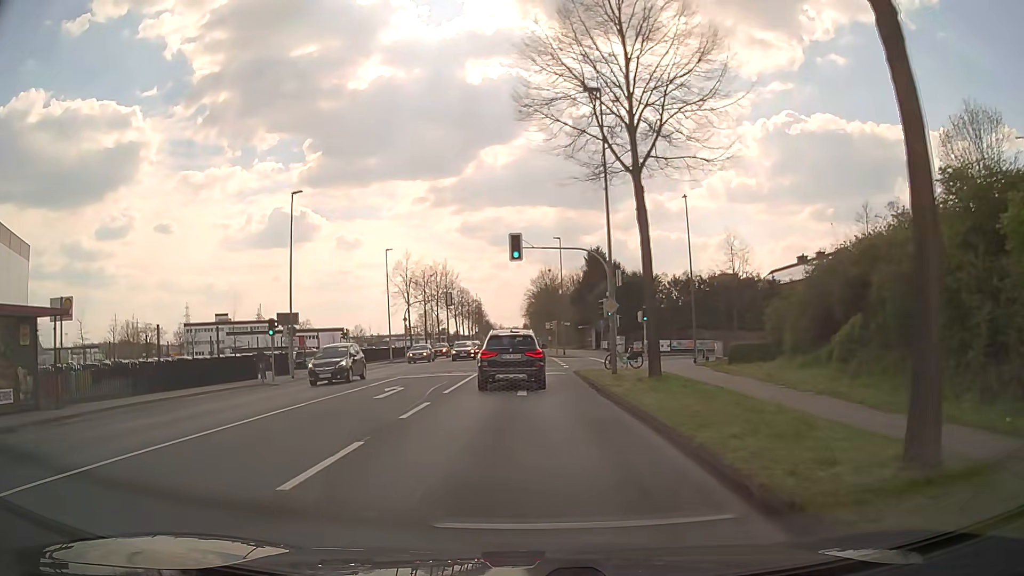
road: secondary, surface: asphalt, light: Day
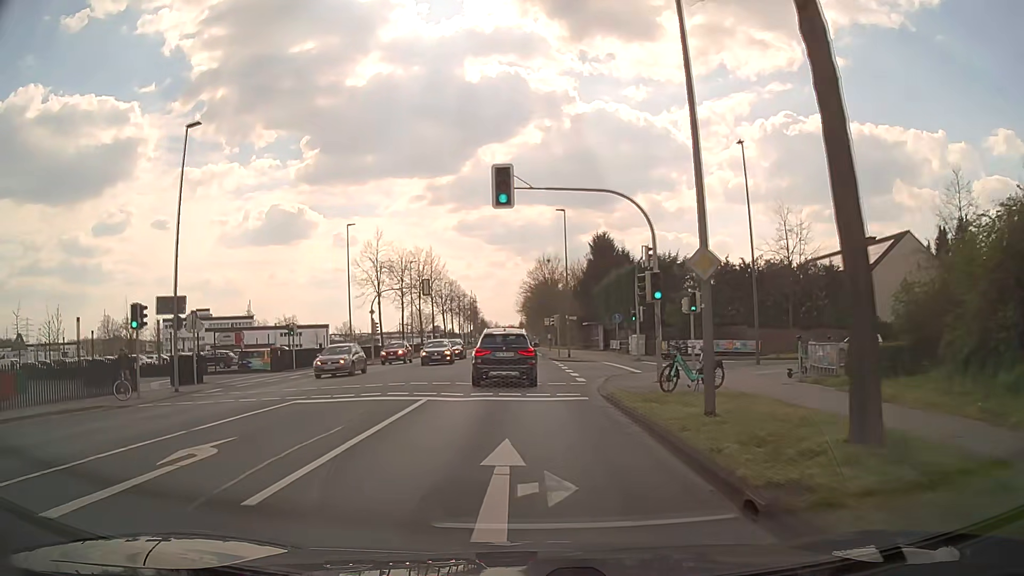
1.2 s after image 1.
(+0.1, +12.8) m; +1°
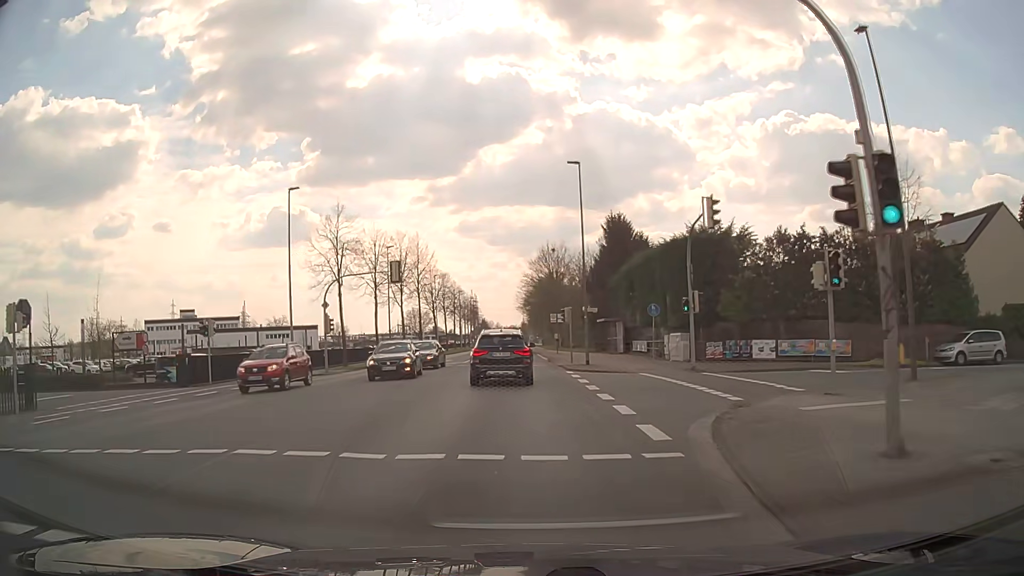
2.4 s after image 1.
(0.0, +13.2) m; -1°
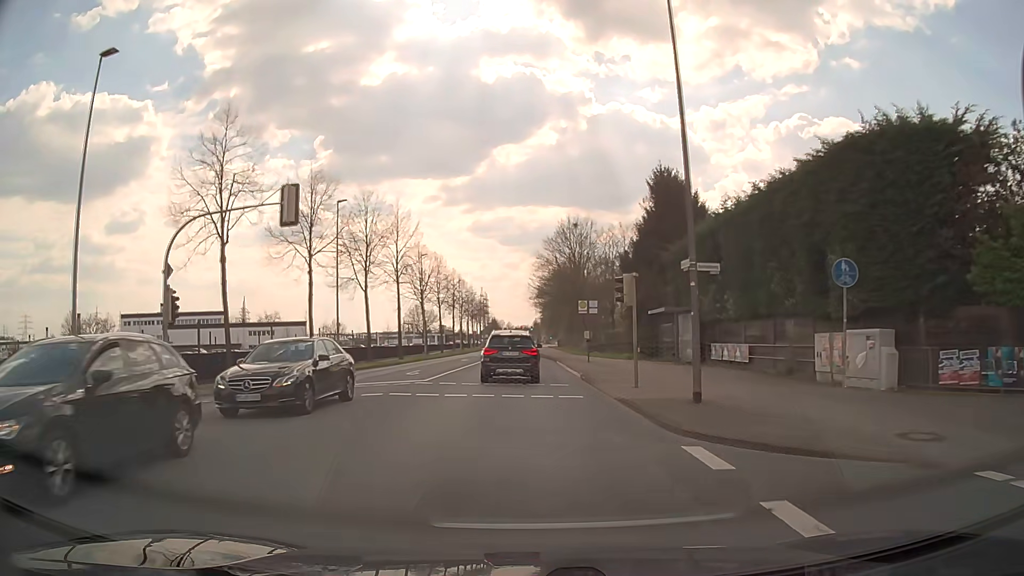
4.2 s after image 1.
(-0.1, +20.4) m; -1°
